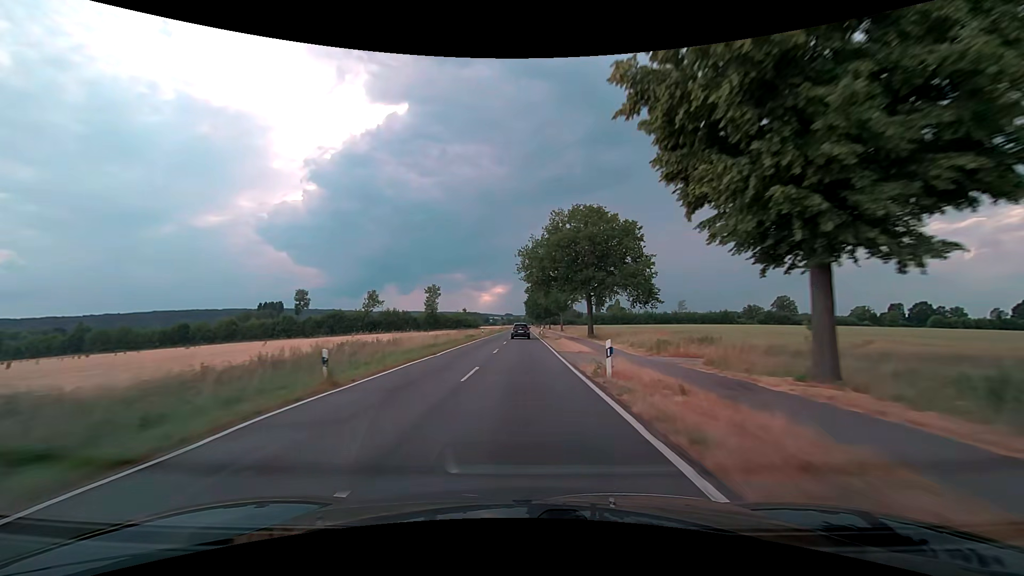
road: secondary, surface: asphalt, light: Day
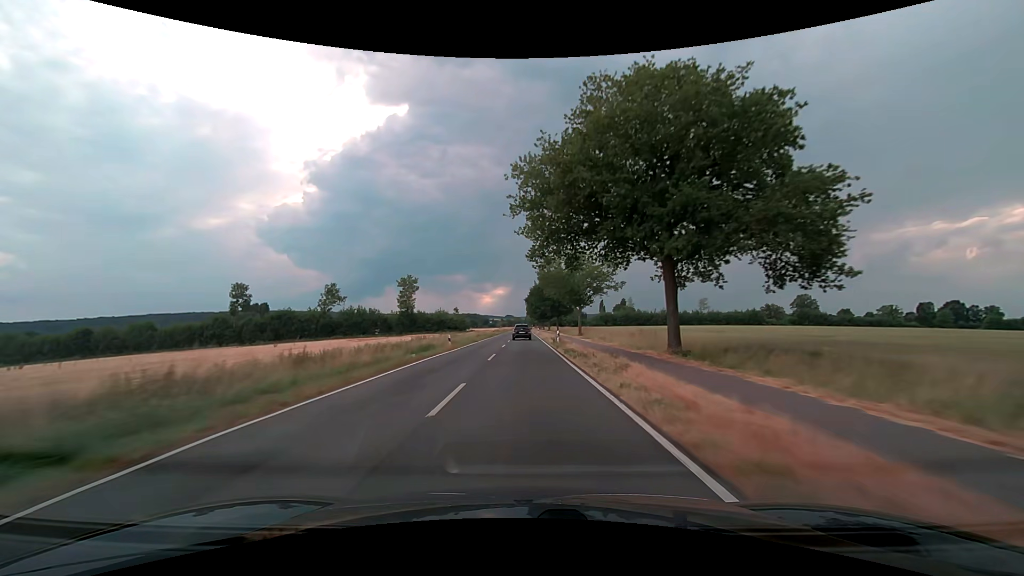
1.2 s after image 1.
(-0.1, +28.7) m; 0°
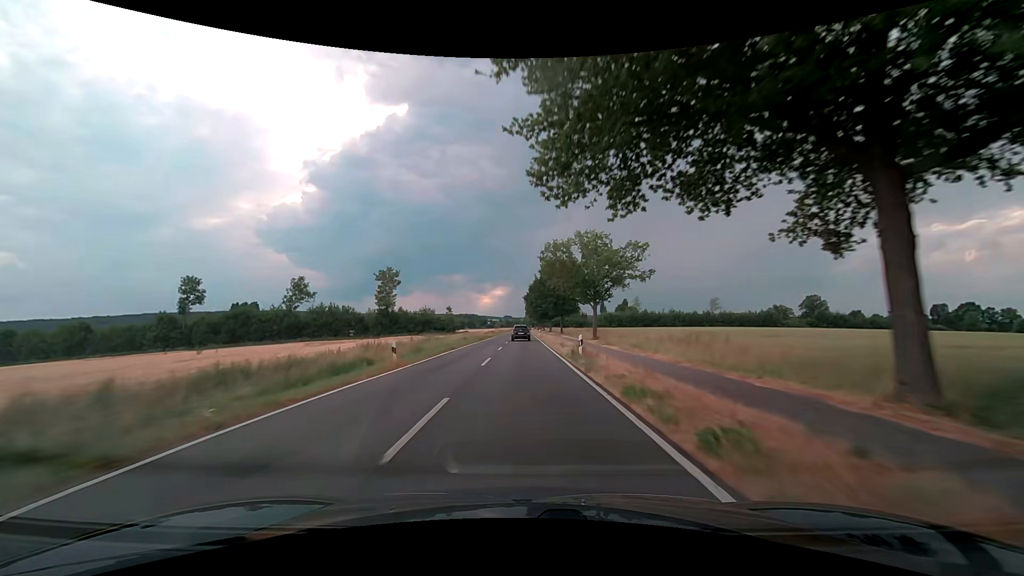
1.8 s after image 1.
(0.0, +14.4) m; 0°
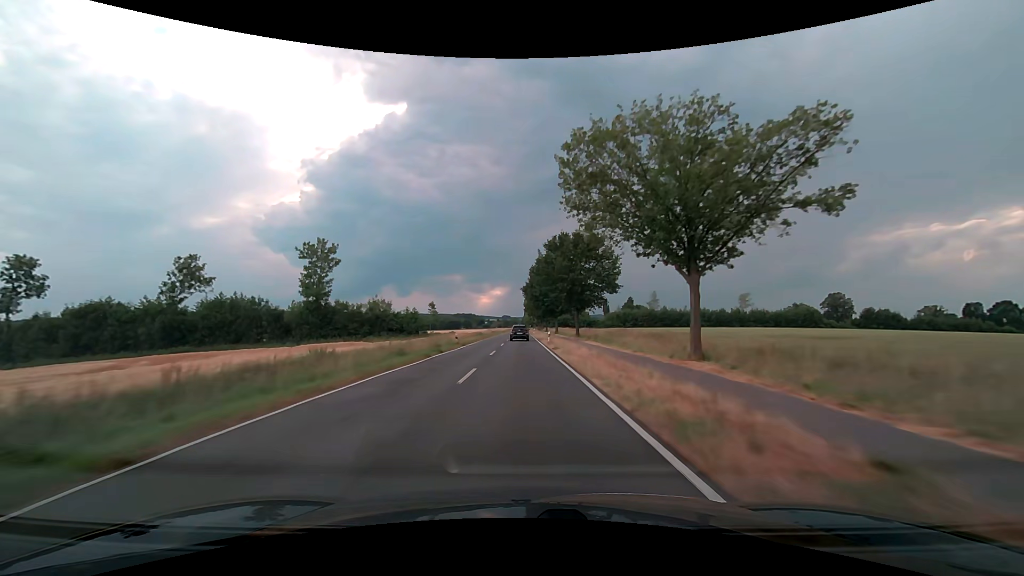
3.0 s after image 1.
(+0.1, +29.1) m; 0°
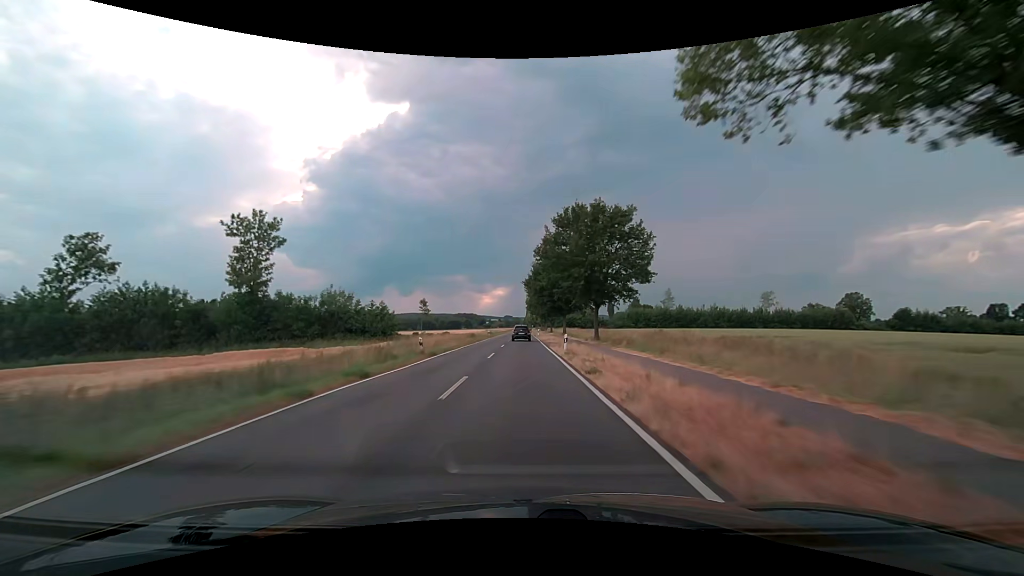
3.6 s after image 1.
(0.0, +14.7) m; 0°
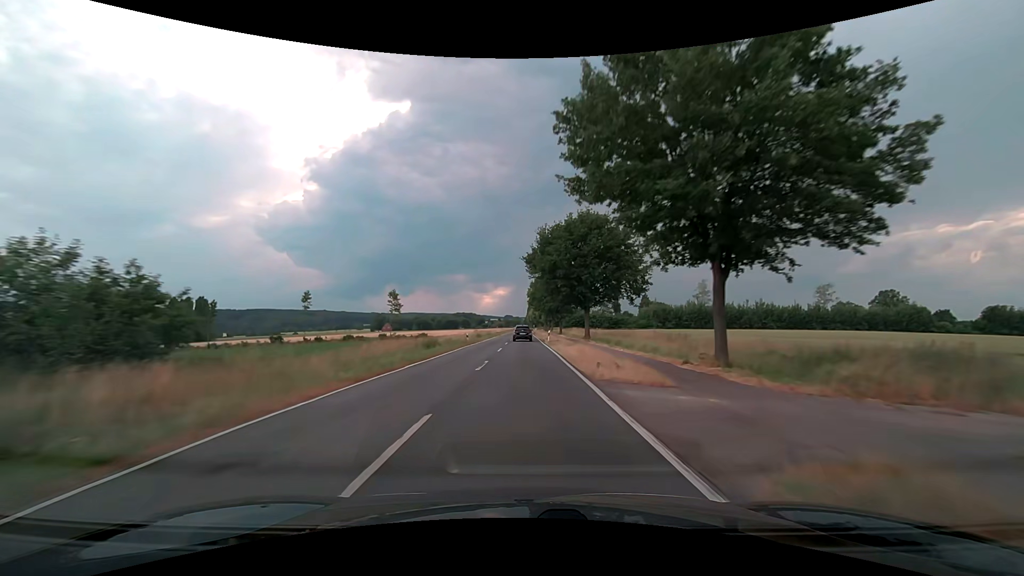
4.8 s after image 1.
(+0.1, +29.7) m; 0°
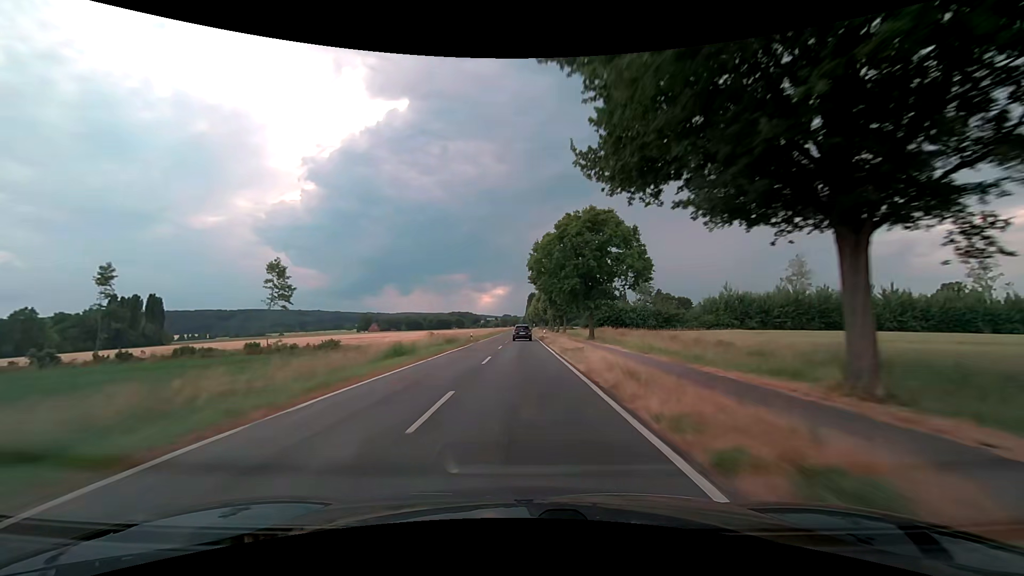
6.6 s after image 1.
(-0.1, +45.2) m; 0°
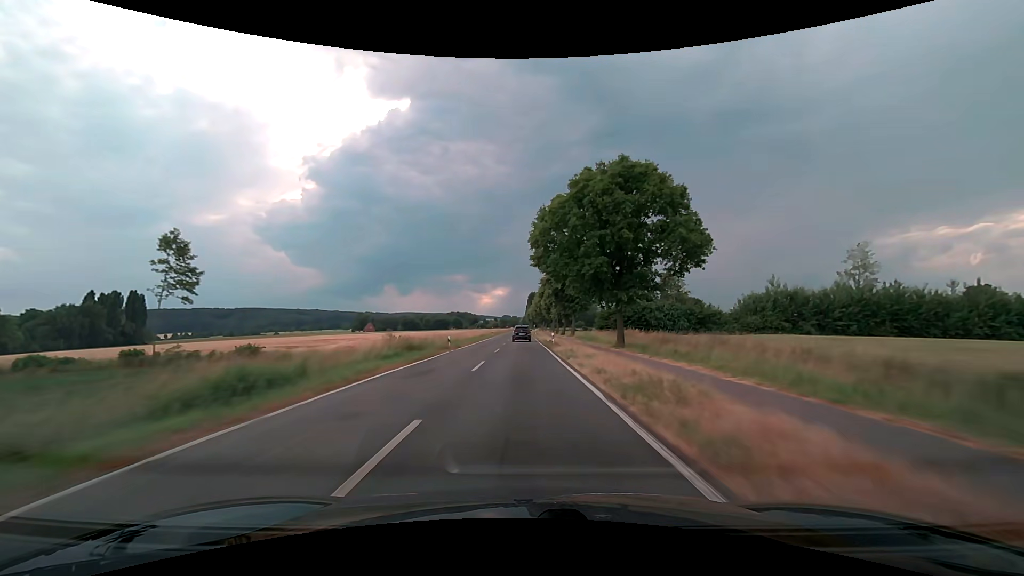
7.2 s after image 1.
(+0.1, +15.2) m; 0°
(0, +10) (0, +20) (0, +30) (0, +40) (0, +50) (0, +60) (0, +70) (0, +80) (0, +90) (0, +100) m
